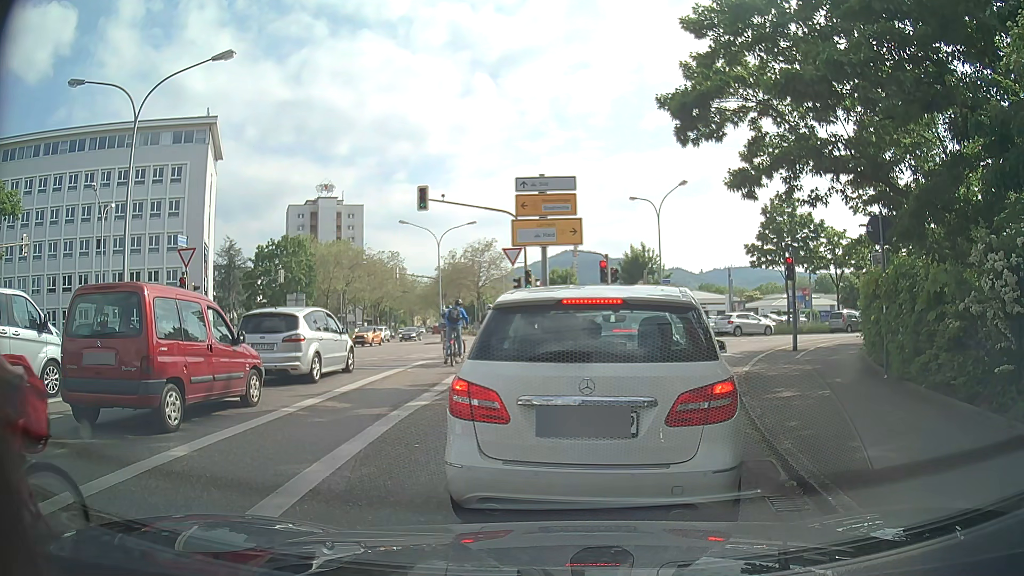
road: secondary_link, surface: asphalt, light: Day
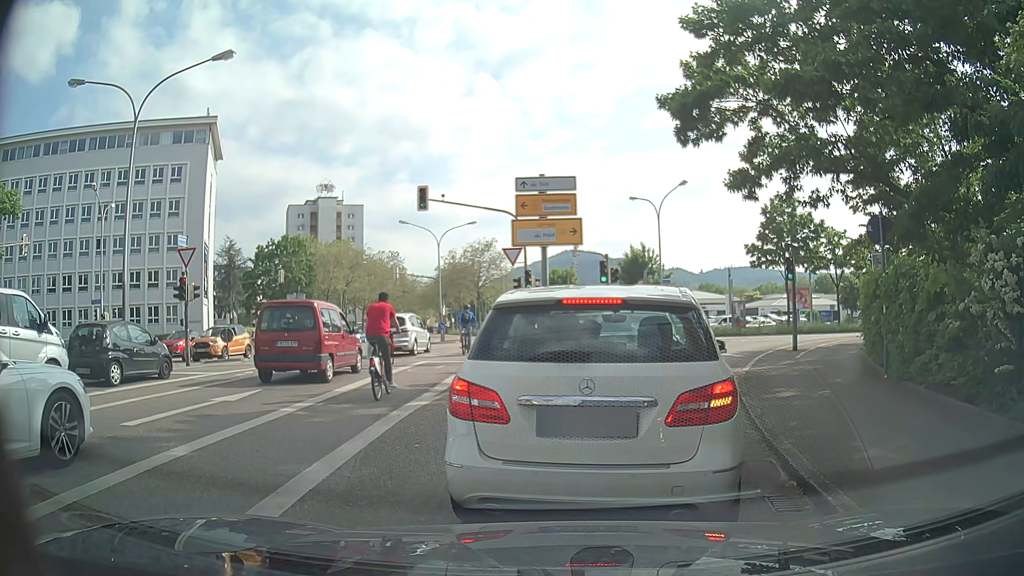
(0.0, 0.0) m; 0°
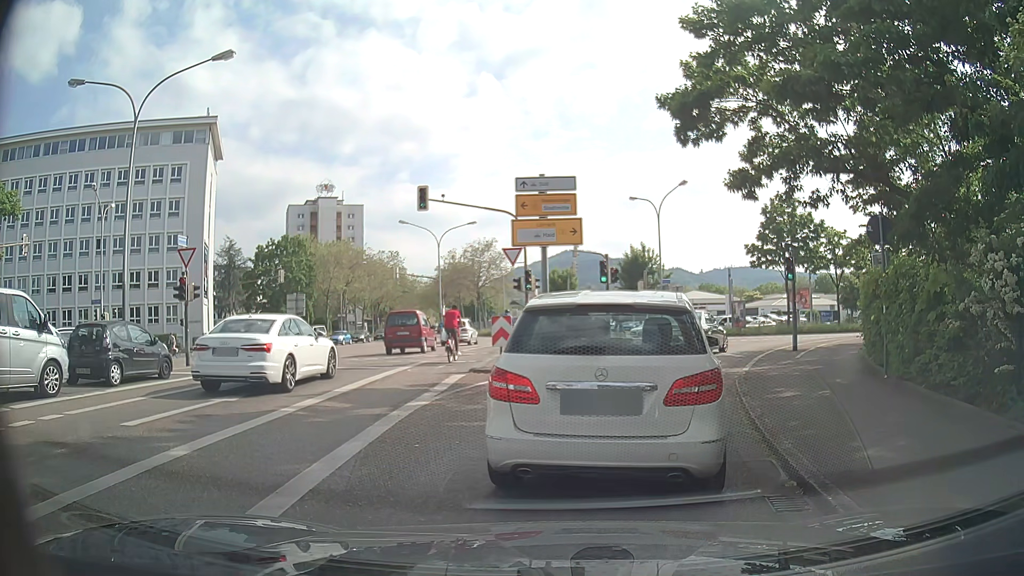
(0.0, 0.0) m; 0°
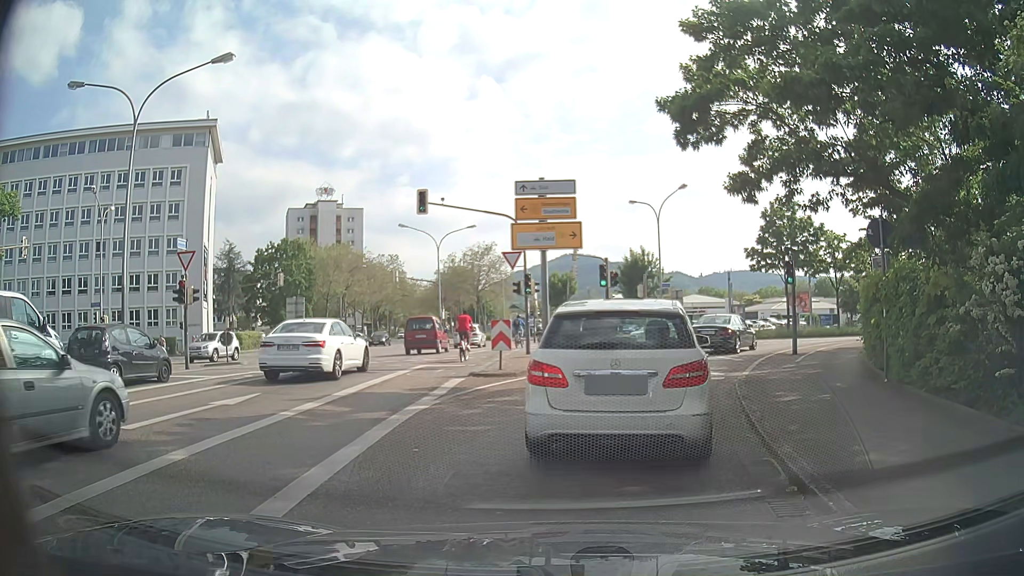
(0.0, 0.0) m; 0°
